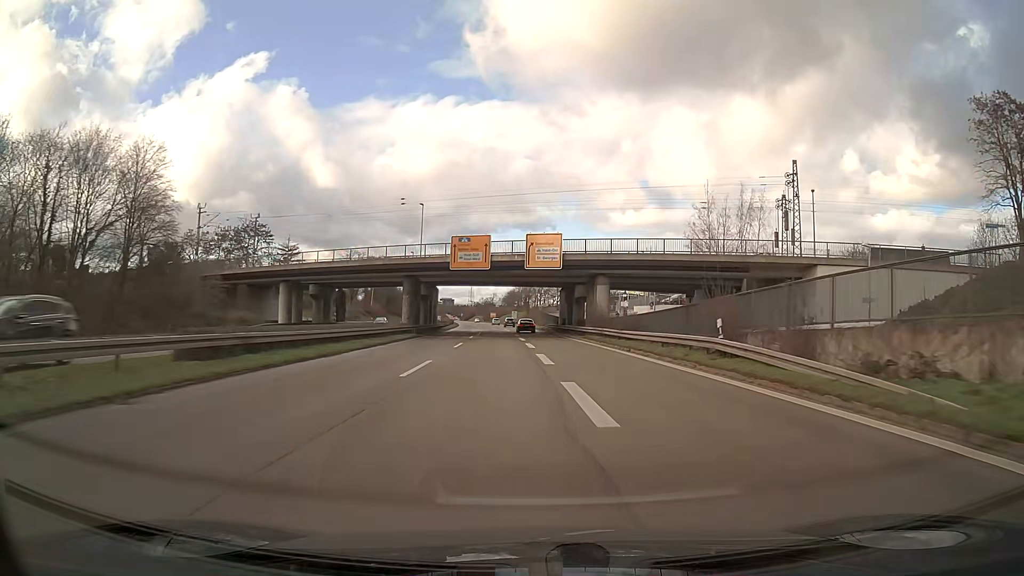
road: trunk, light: Day
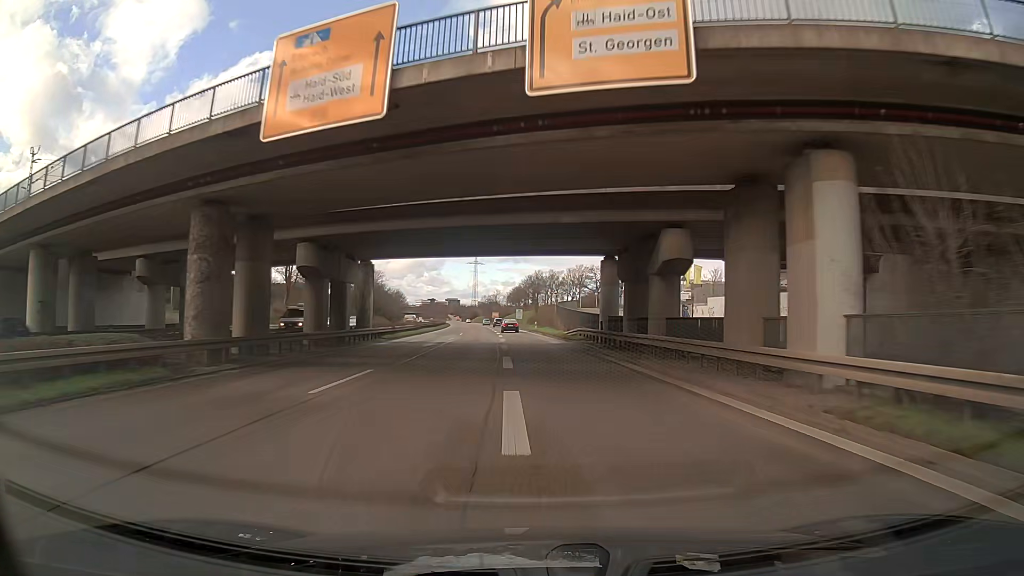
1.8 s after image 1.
(-0.2, +37.7) m; -1°
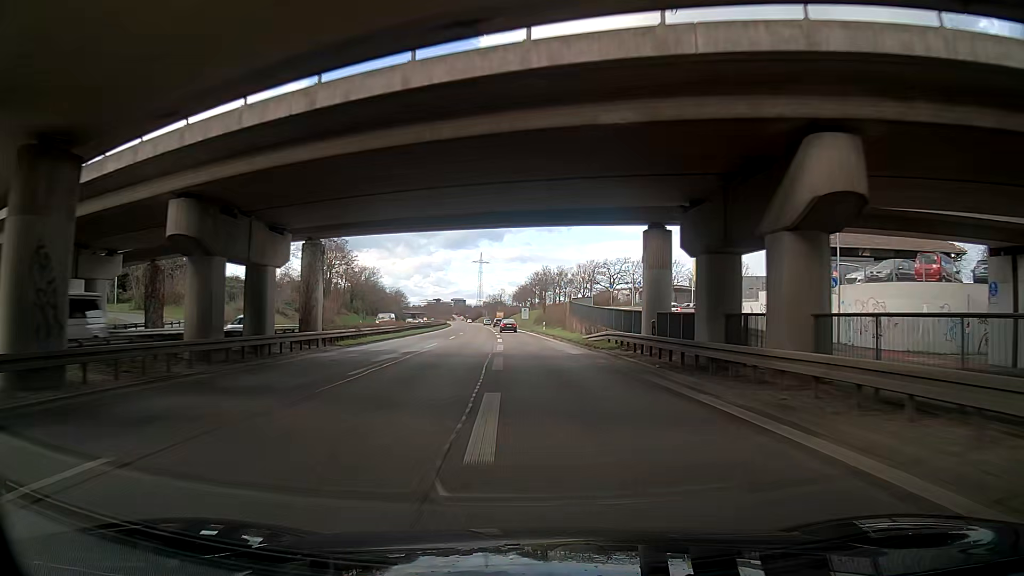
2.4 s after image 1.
(-0.1, +12.6) m; -1°
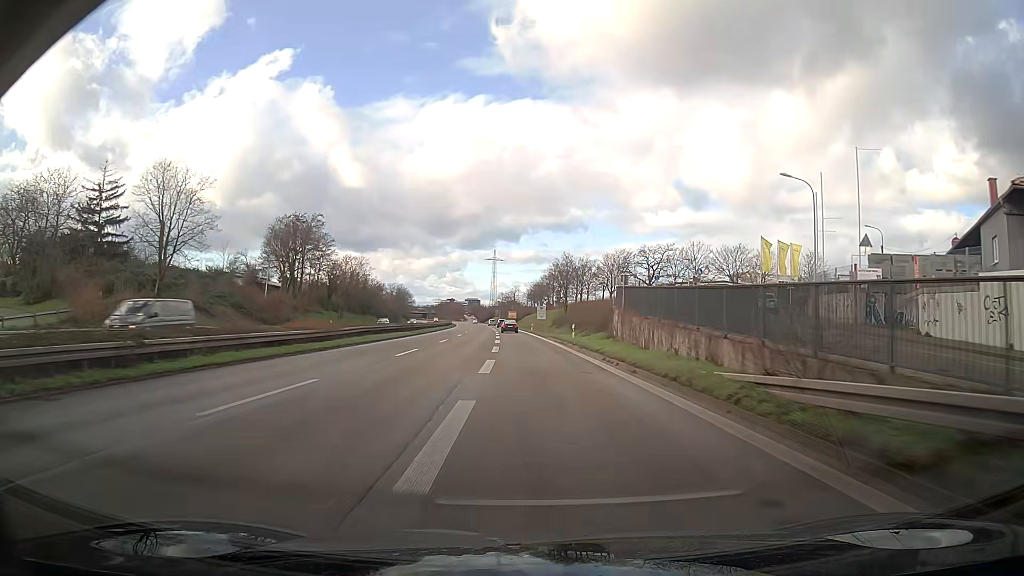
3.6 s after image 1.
(-0.2, +25.1) m; -1°
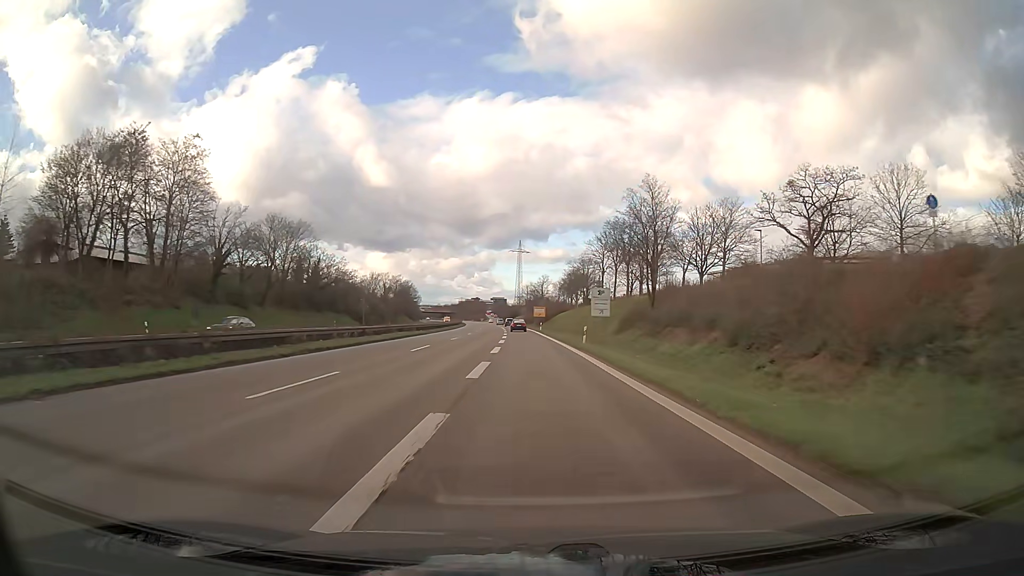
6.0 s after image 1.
(-1.1, +50.2) m; -2°
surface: asphalt
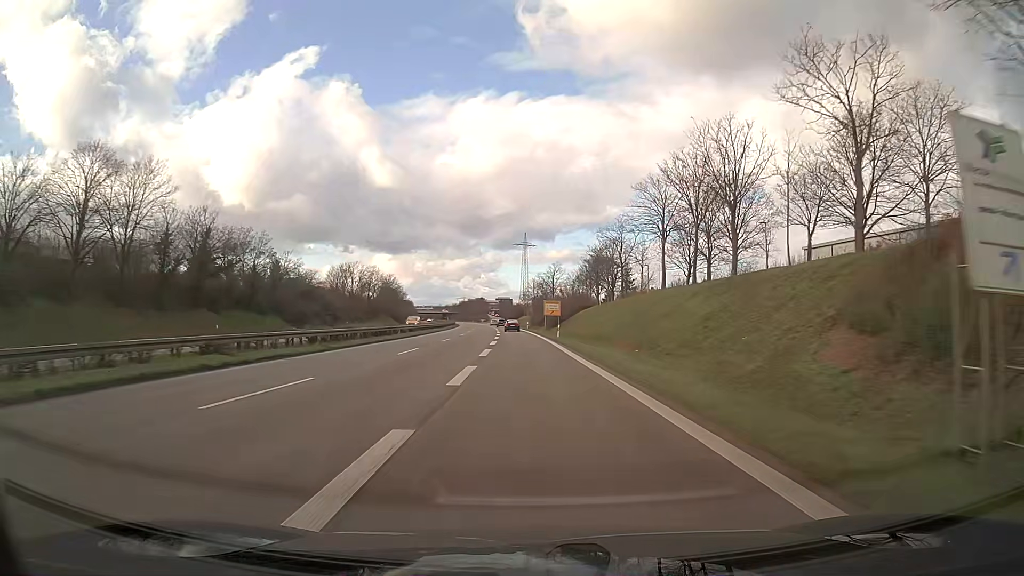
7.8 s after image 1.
(-0.2, +37.6) m; -1°
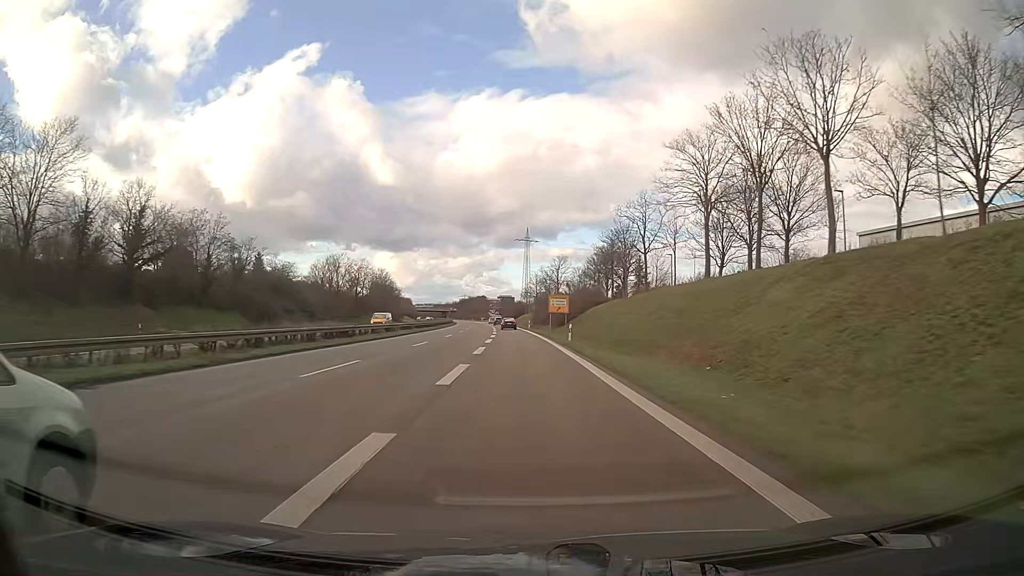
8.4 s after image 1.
(0.0, +12.5) m; 0°
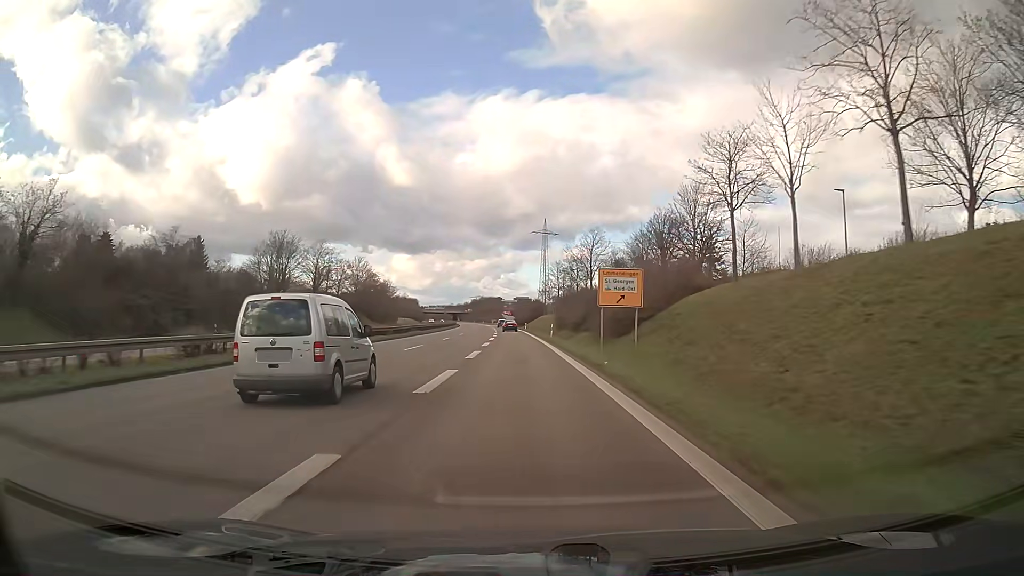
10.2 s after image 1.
(-0.4, +37.6) m; -2°
